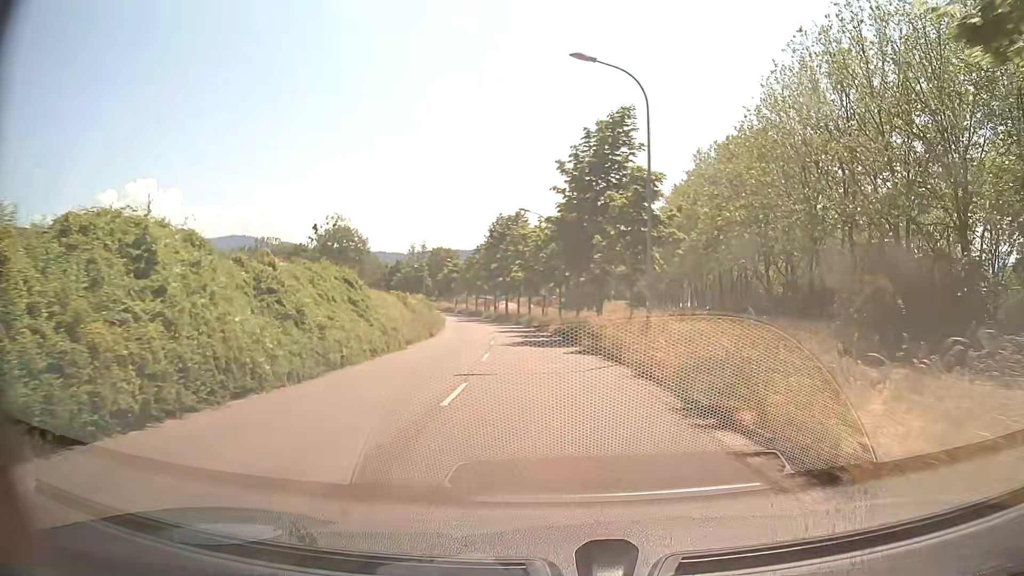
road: tertiary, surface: asphalt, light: Day
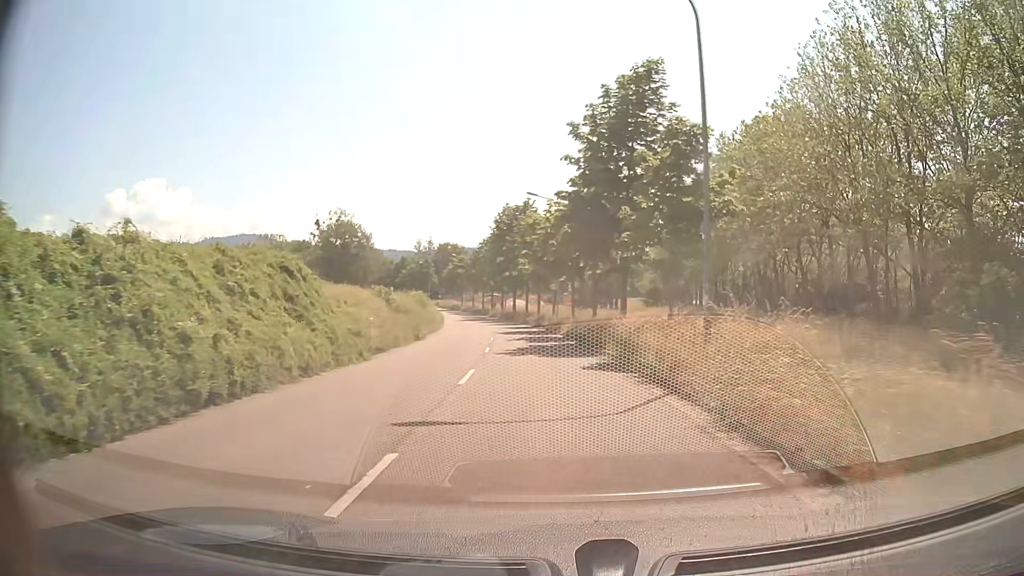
(0.0, +6.4) m; -1°
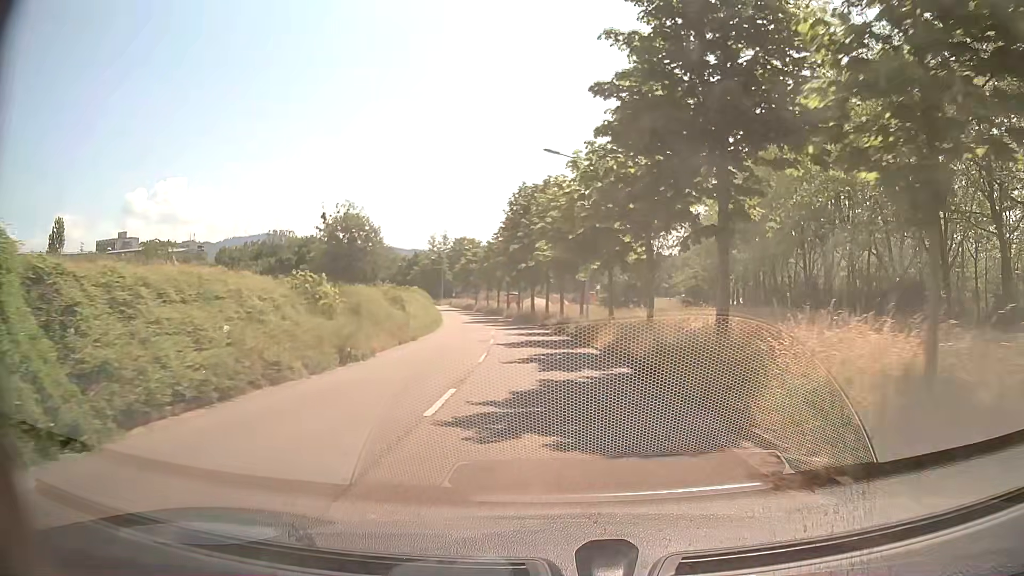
(-0.2, +12.7) m; -2°
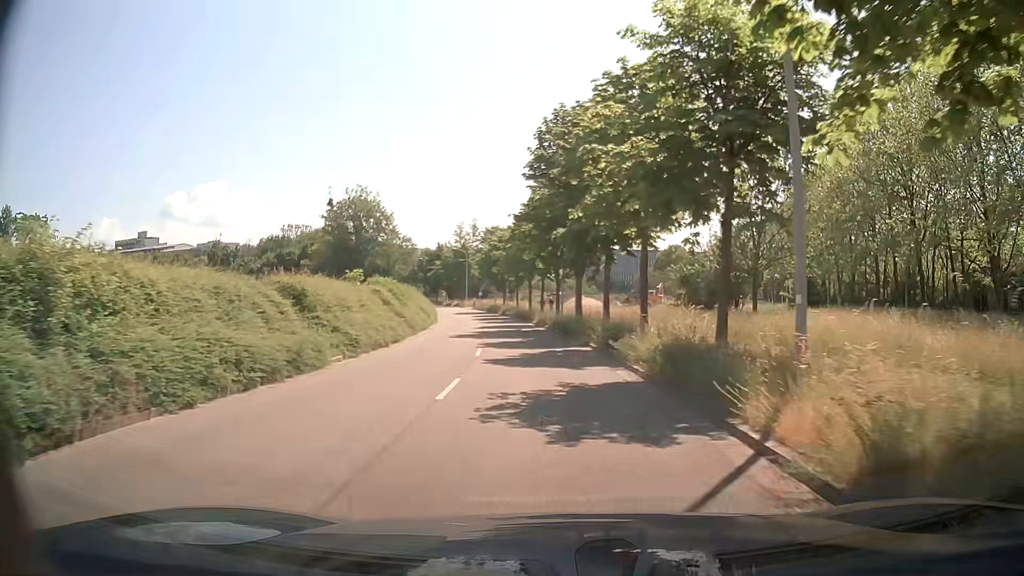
(-0.8, +25.5) m; -4°
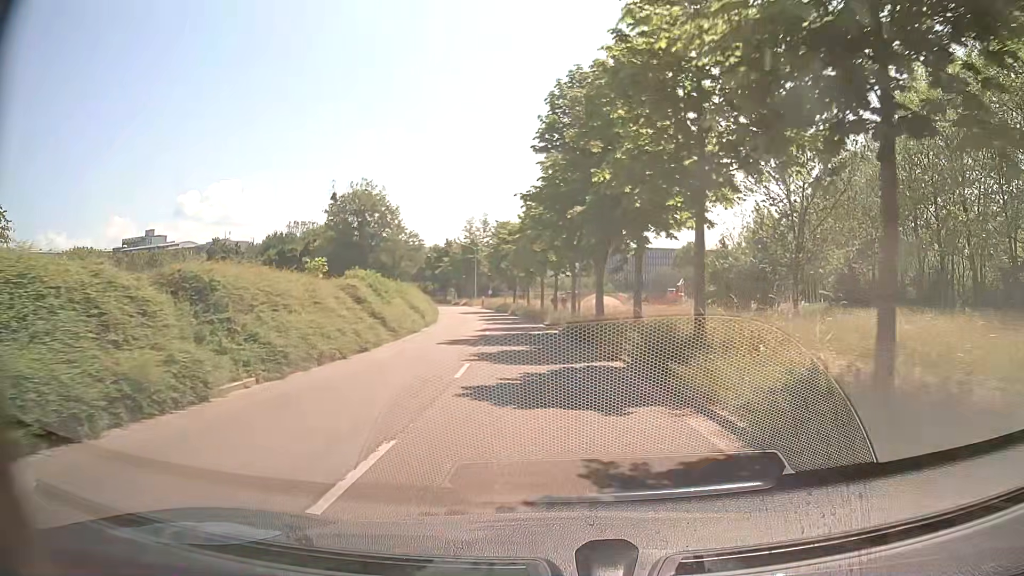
(0.0, +6.3) m; 0°
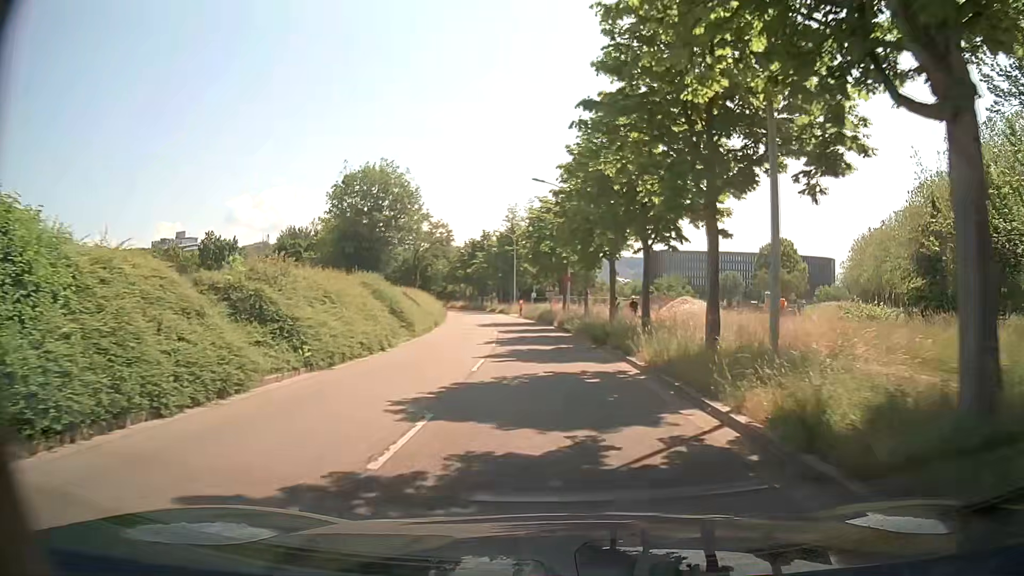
(-1.4, +25.1) m; -5°
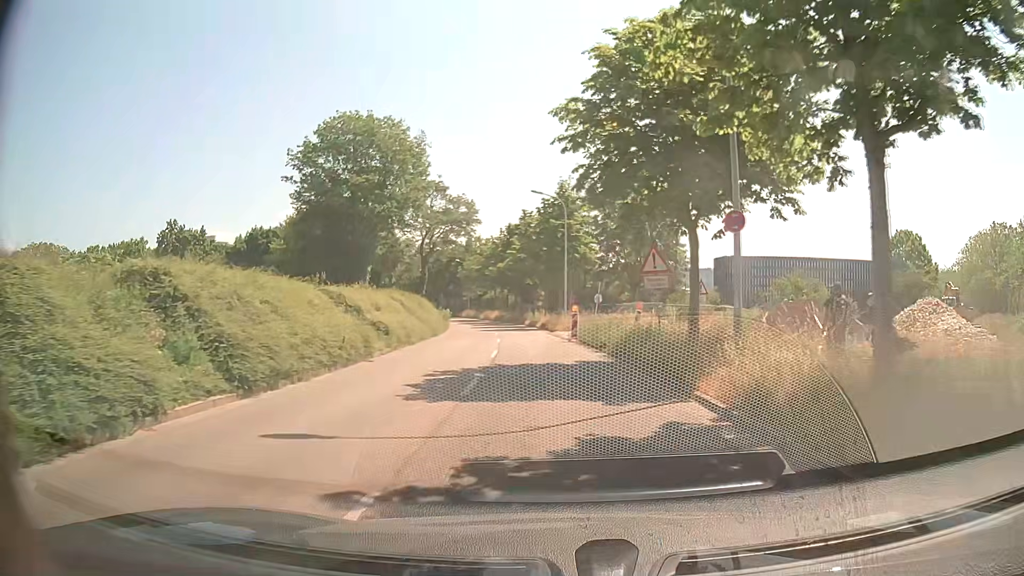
(-1.4, +30.6) m; -5°
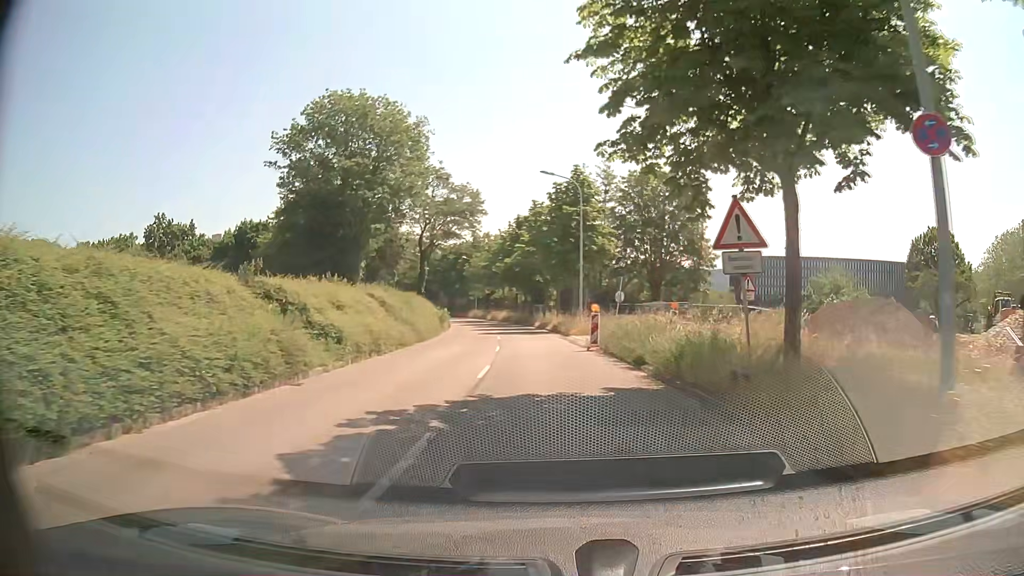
(-0.1, +6.5) m; -1°
(0, +10) (-1, +20) (-1, +30) (-2, +40) (-3, +50) (-5, +60) (-7, +70) (-9, +79) (-11, +89) (-14, +99) m
